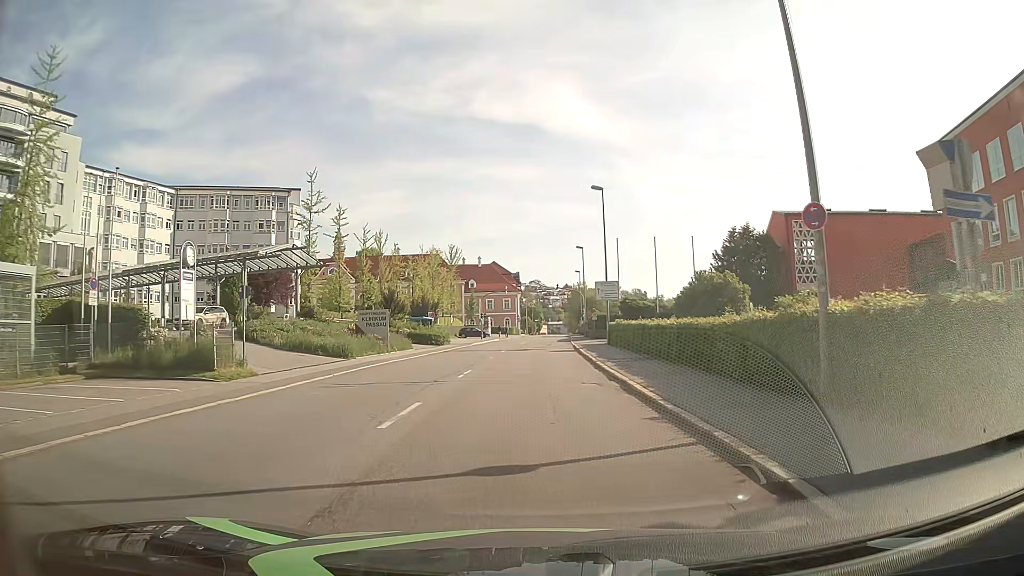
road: tertiary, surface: asphalt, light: Day
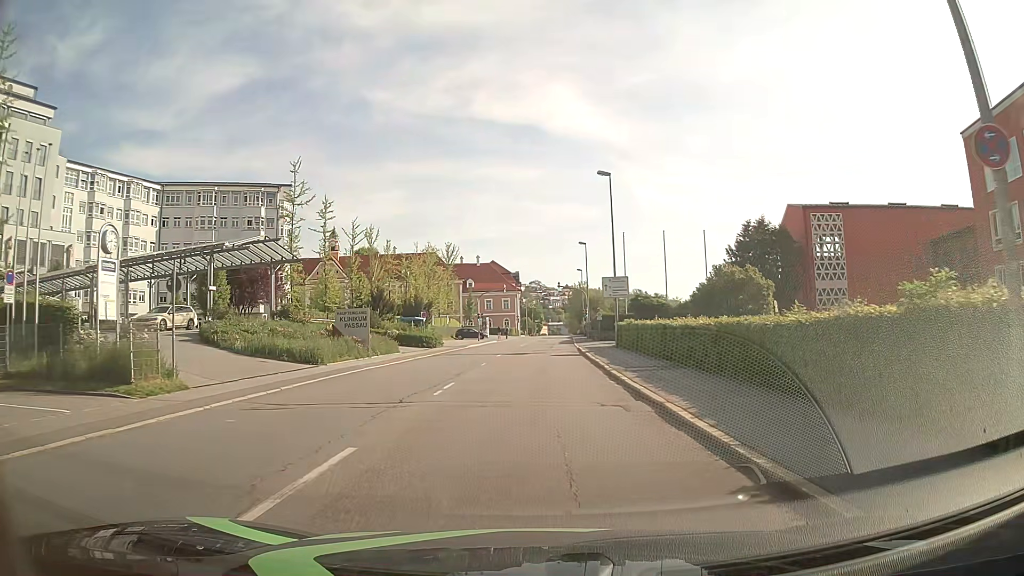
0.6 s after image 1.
(0.0, +4.4) m; +1°
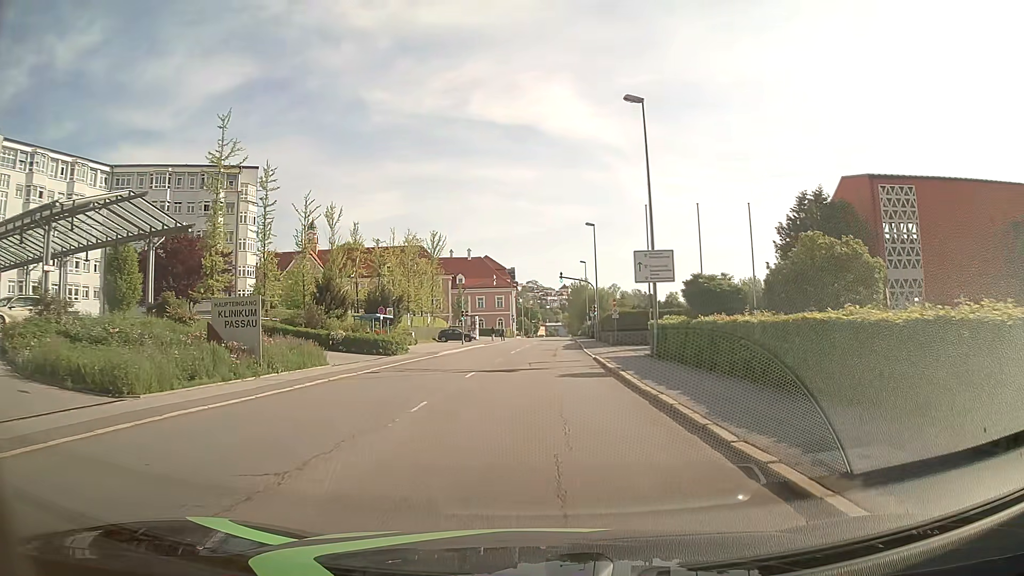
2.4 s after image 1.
(-0.2, +13.4) m; -1°
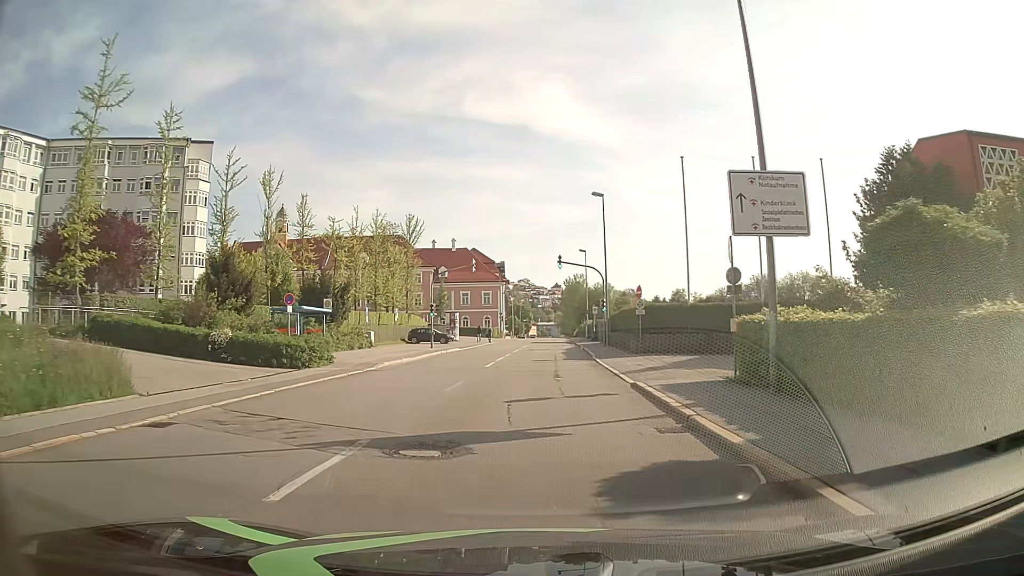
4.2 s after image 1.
(+0.3, +13.3) m; +1°
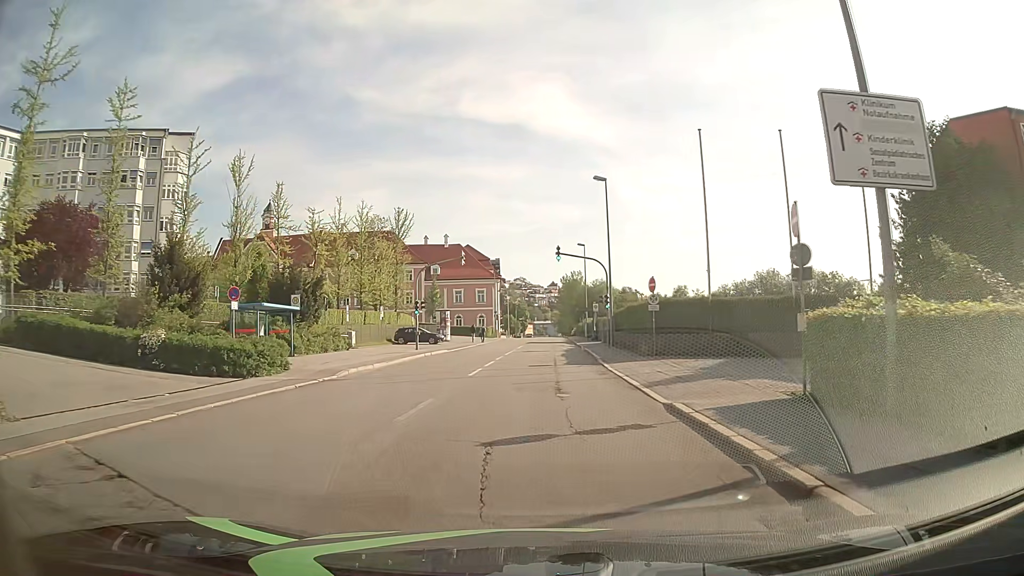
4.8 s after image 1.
(0.0, +4.5) m; 0°
